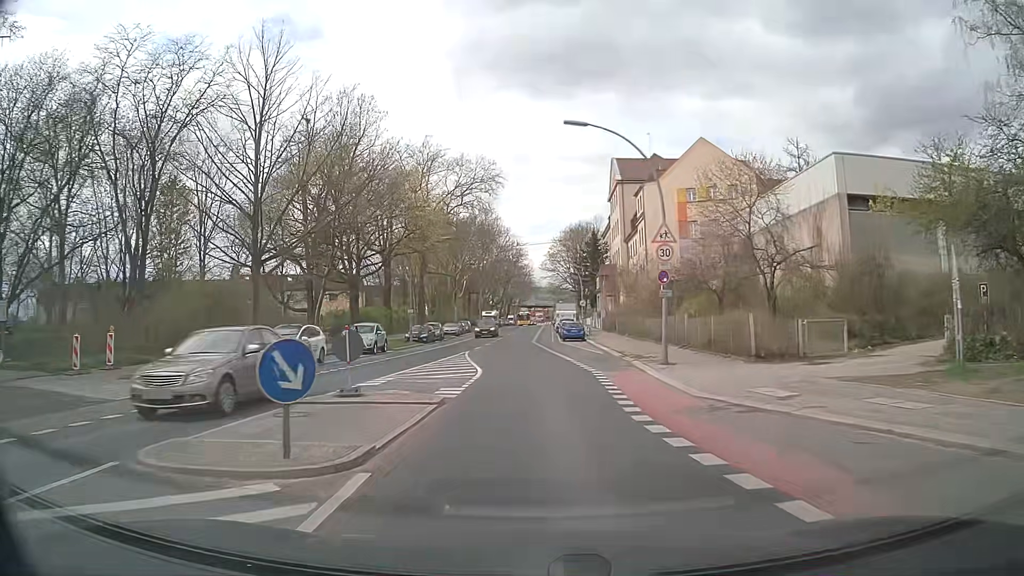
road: secondary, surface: asphalt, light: Day
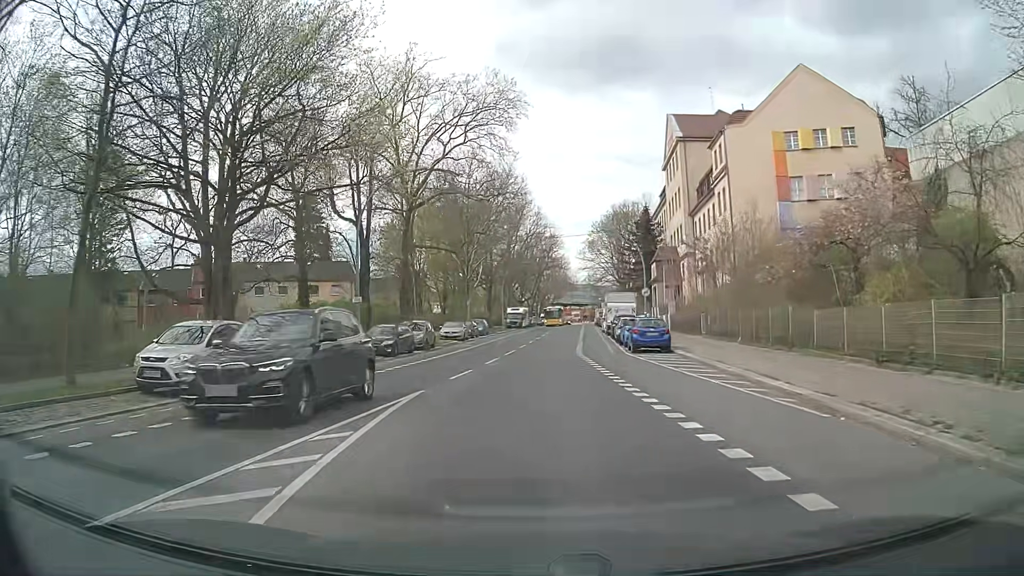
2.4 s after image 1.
(-0.4, +22.4) m; -3°
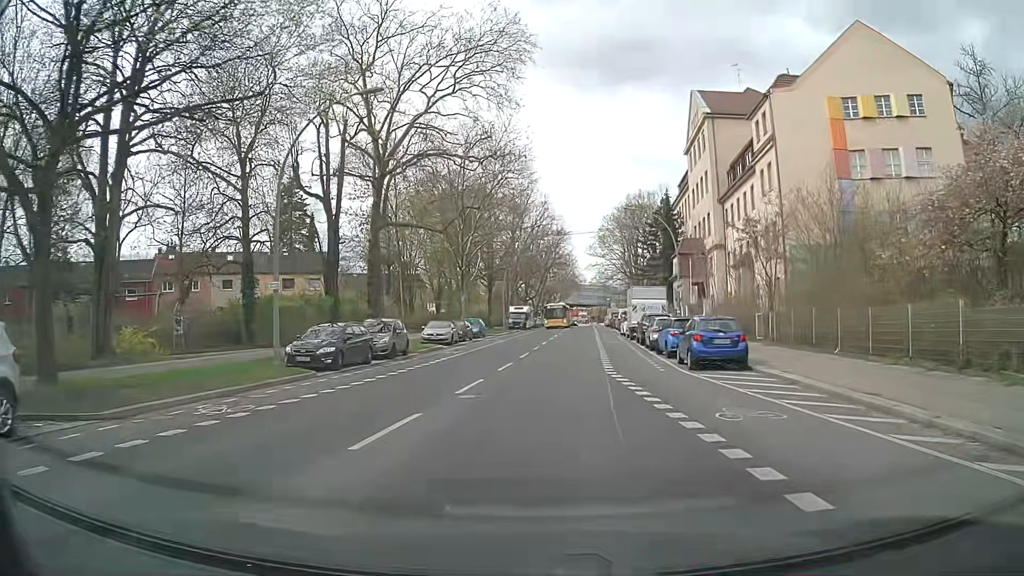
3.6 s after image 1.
(0.0, +9.7) m; 0°
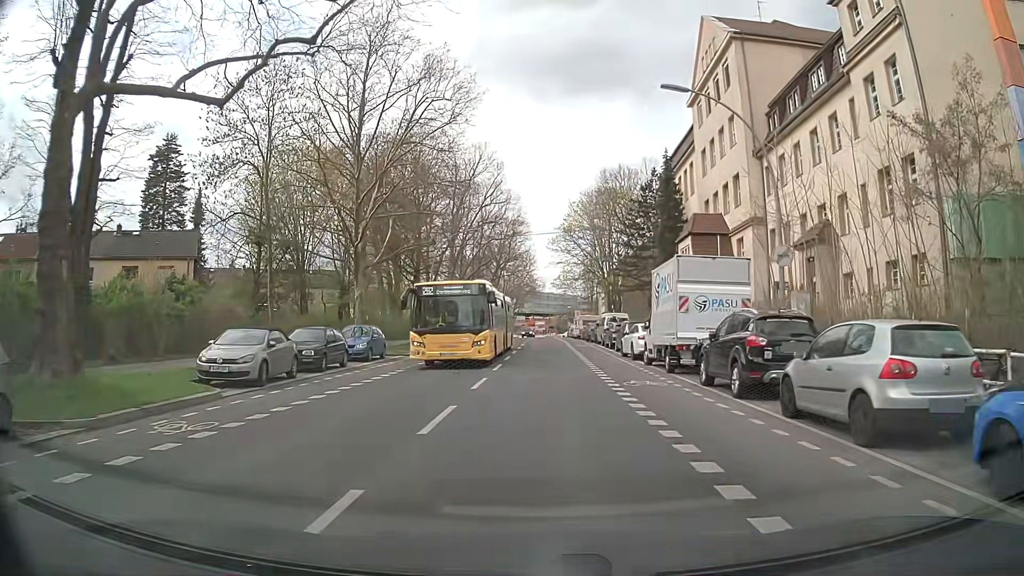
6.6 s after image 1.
(+0.7, +22.3) m; +3°
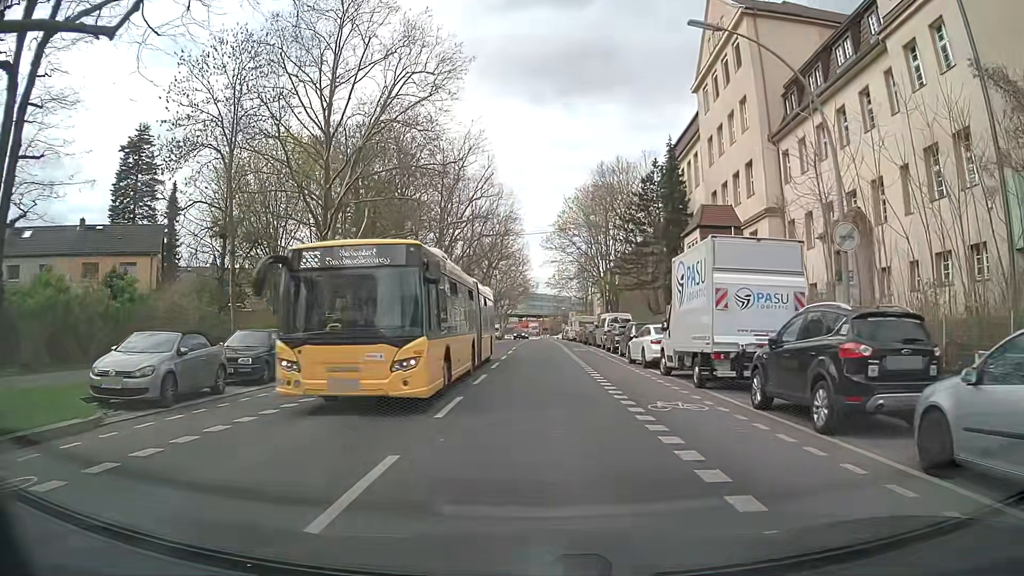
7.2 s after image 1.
(+0.1, +4.3) m; +1°
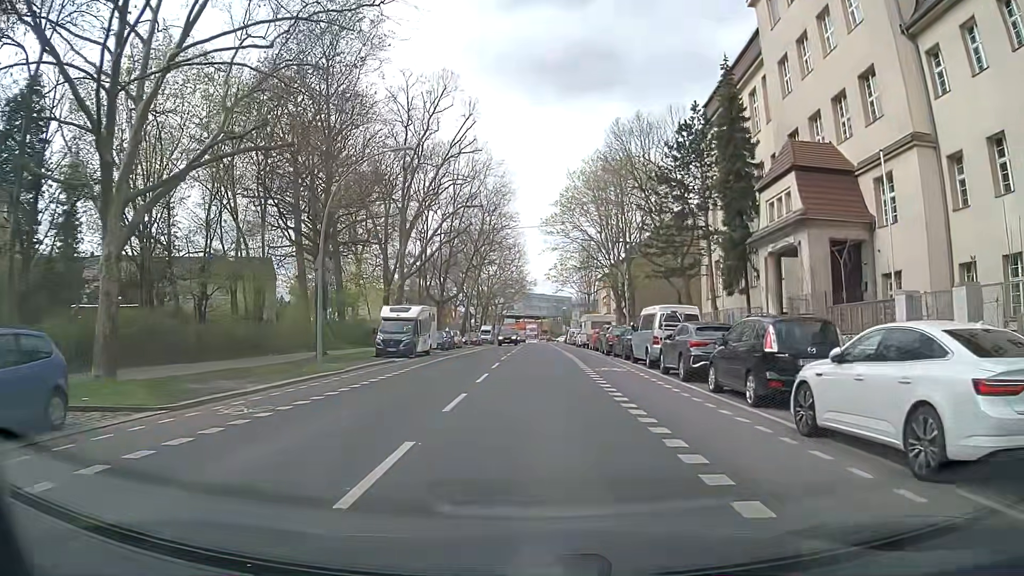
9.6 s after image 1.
(-0.1, +17.0) m; 0°
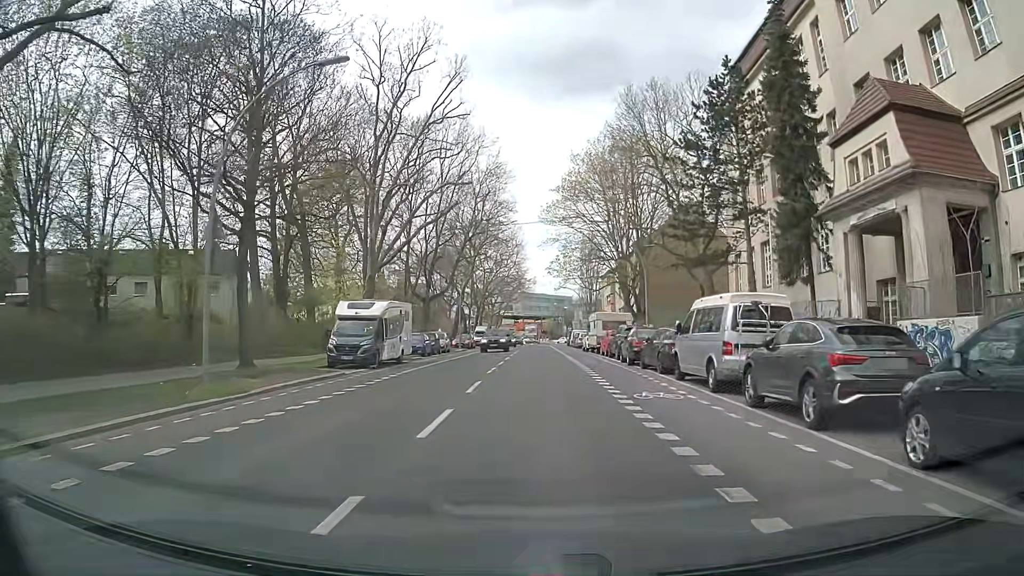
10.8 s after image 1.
(0.0, +8.4) m; 0°
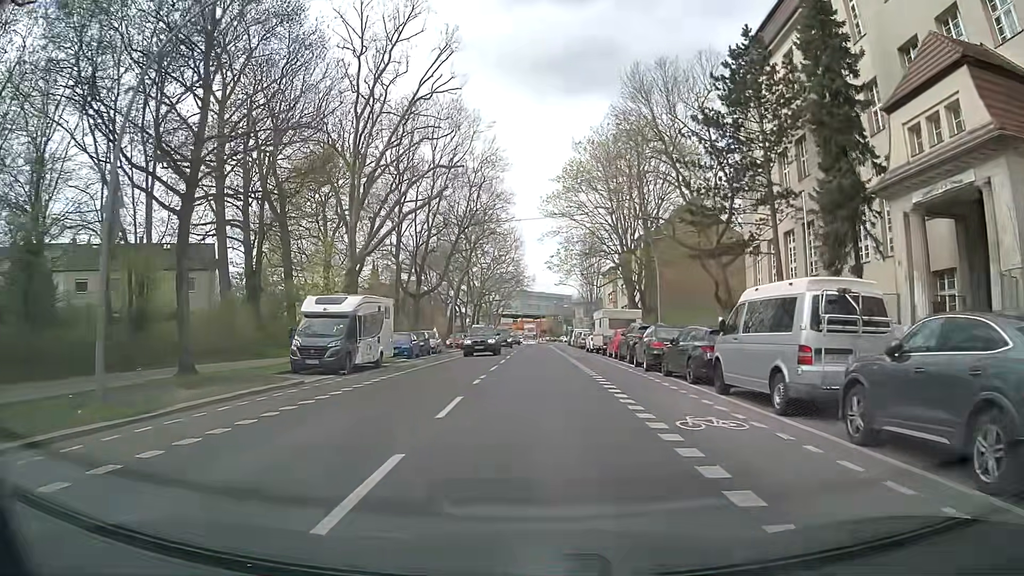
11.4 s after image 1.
(0.0, +4.2) m; -1°
(0, +10) (+1, +20) (+1, +30) (+1, +40) (+1, +50) (+2, +60) (+2, +70) (+2, +80) (+3, +90) (+4, +100) m
